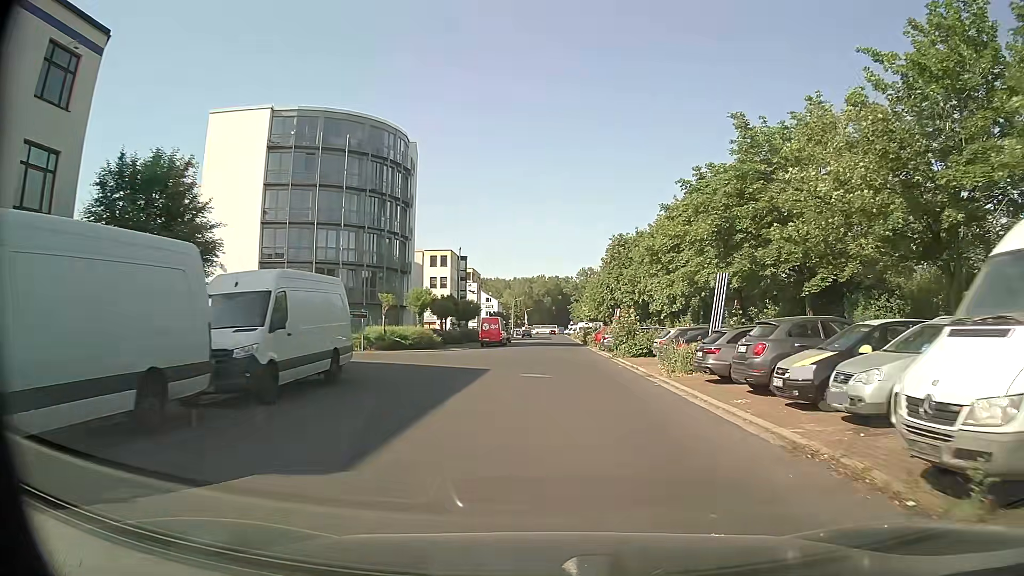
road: unclassified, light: Day
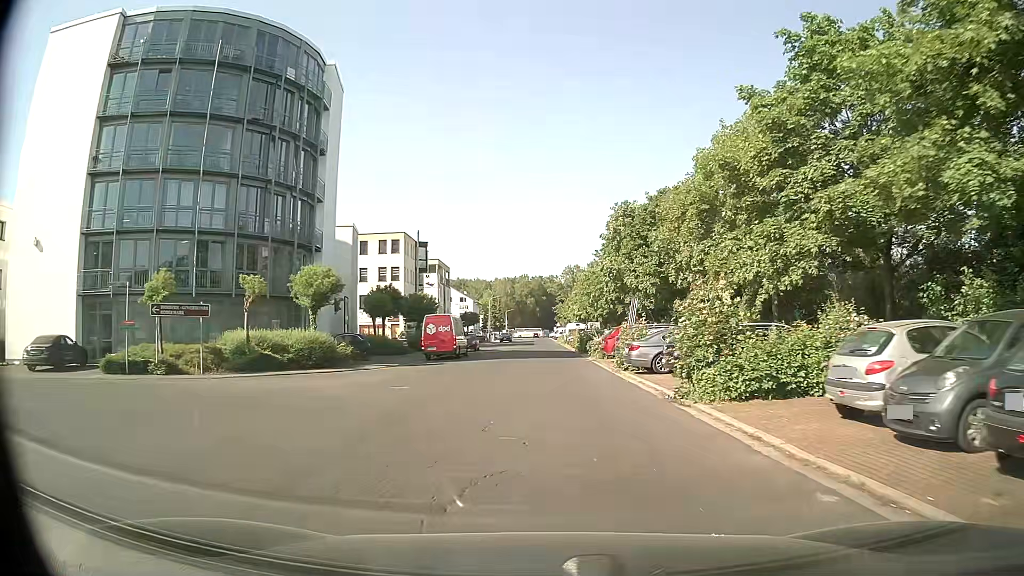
(+0.4, +20.5) m; +2°
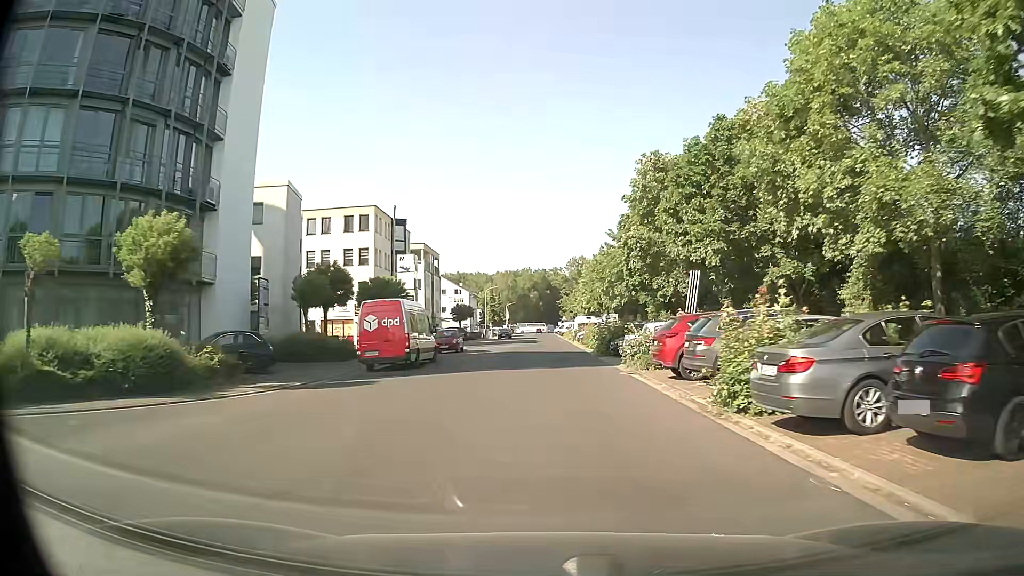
(-0.1, +14.1) m; 0°
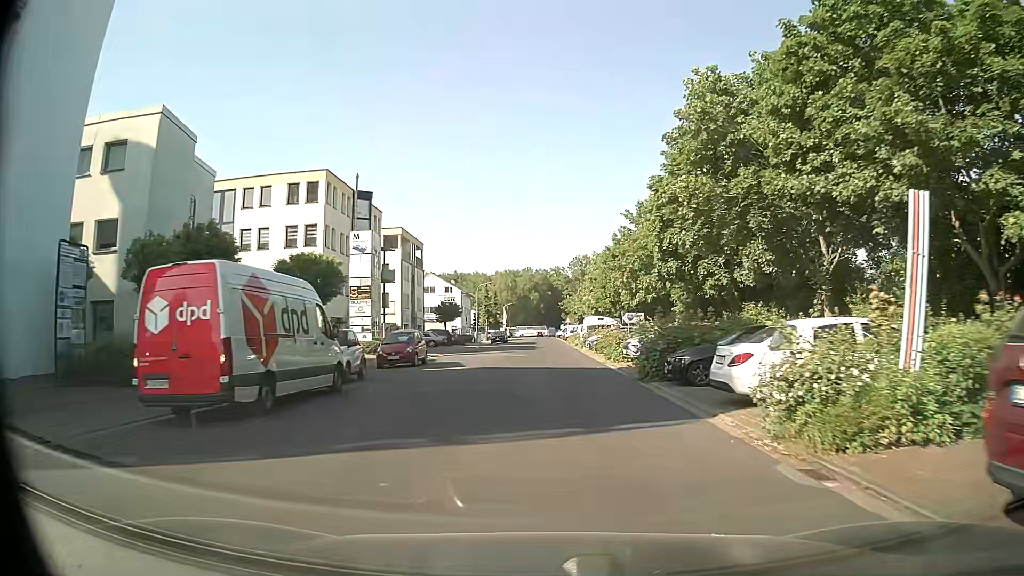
(-0.1, +14.2) m; 0°
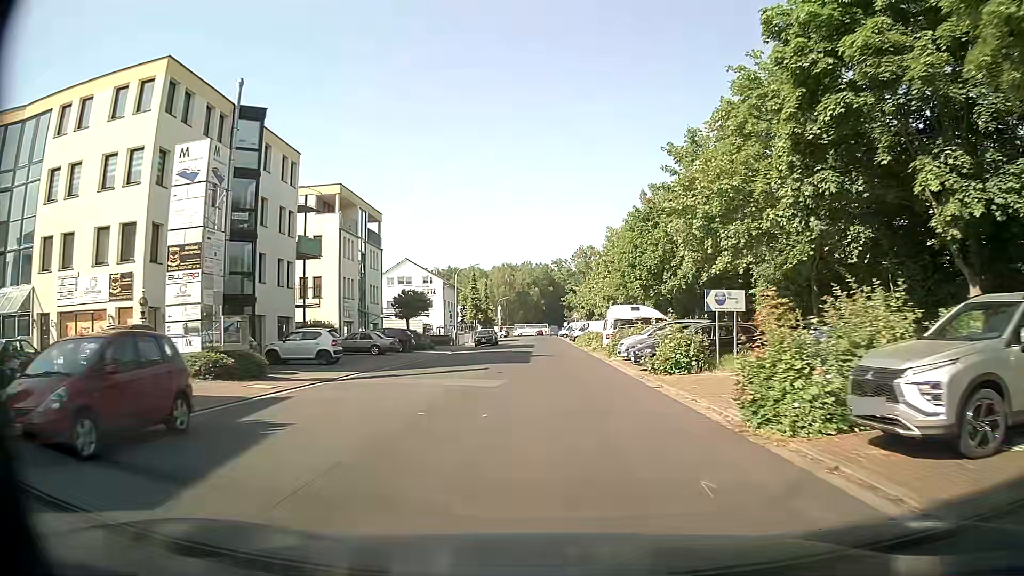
(-0.1, +21.4) m; 0°
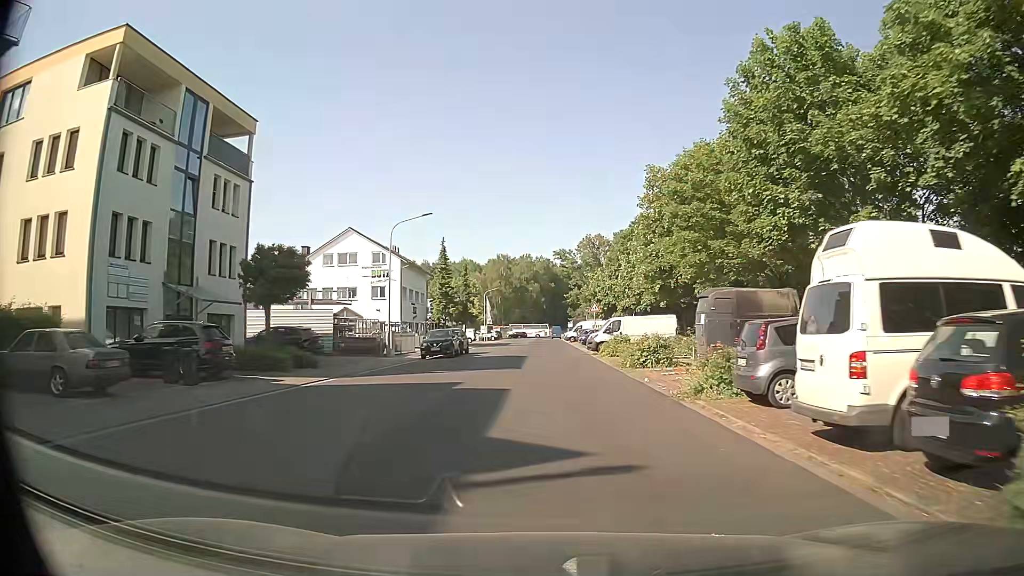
(0.0, +28.5) m; 0°
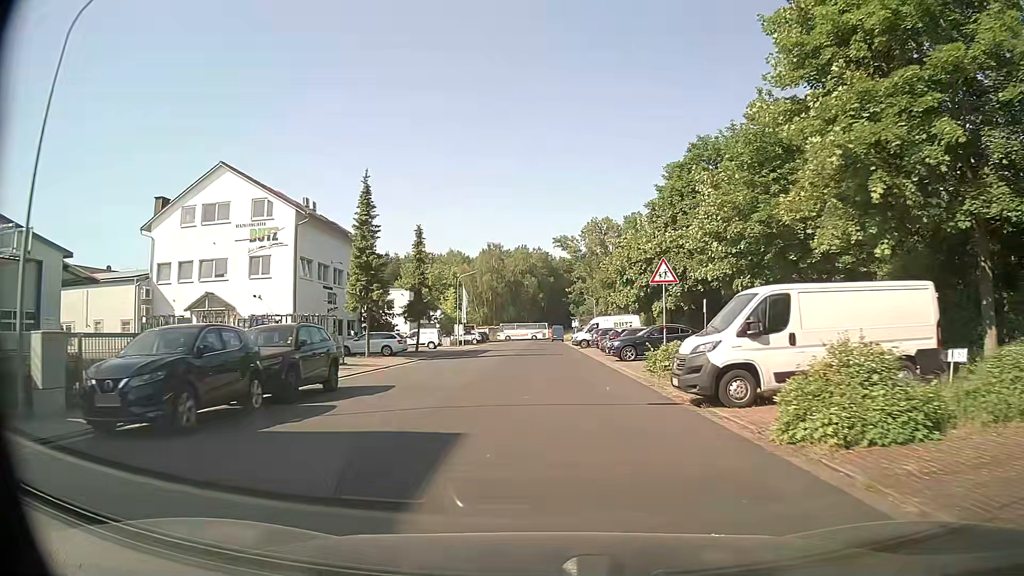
(-0.1, +28.2) m; 0°
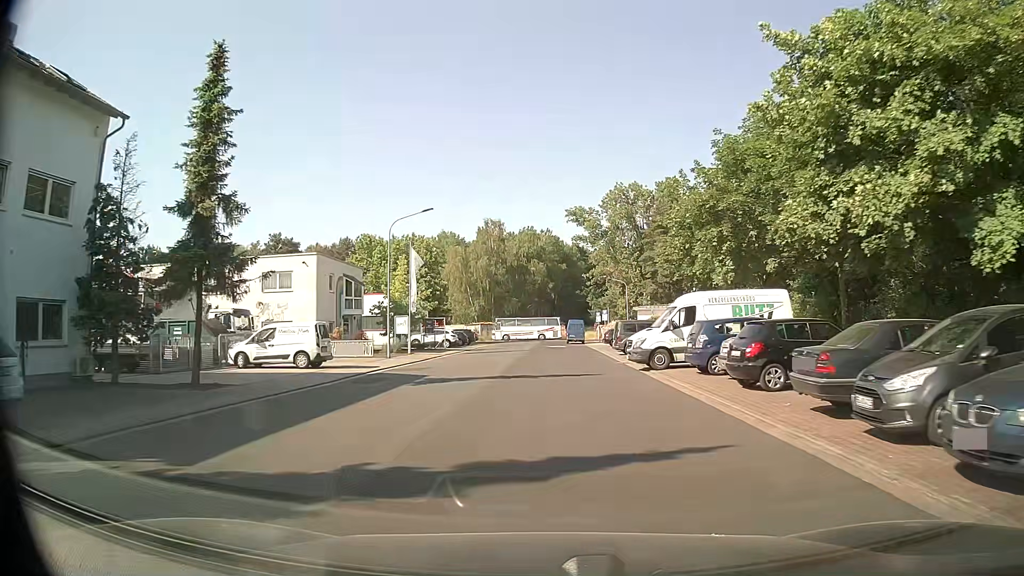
(-0.3, +34.0) m; -1°
(0, +10) (0, +20) (0, +30) (0, +40) (0, +50) (0, +60) (-1, +70) (-1, +80) (-8, +88) (-17, +91) m
